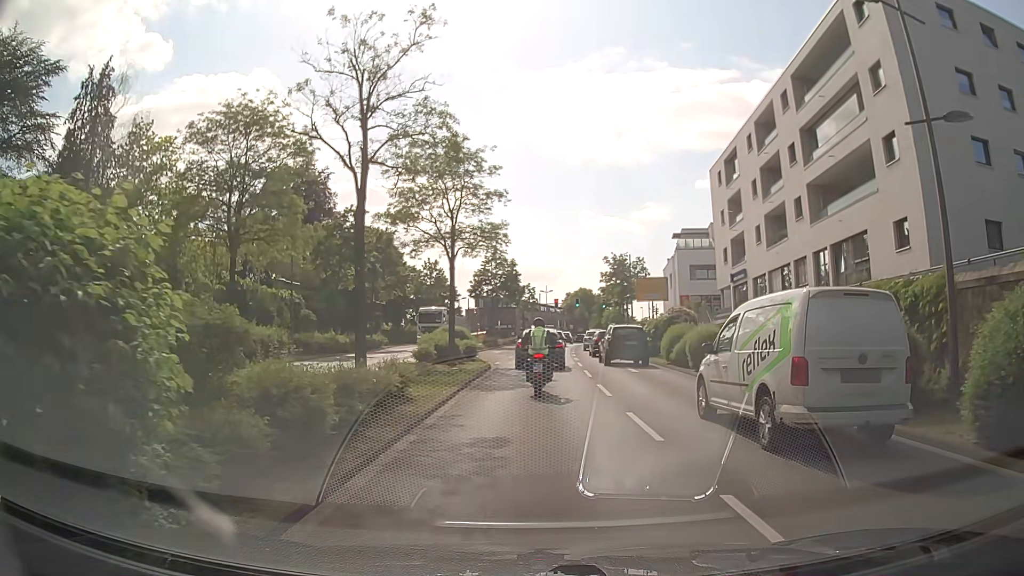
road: secondary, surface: asphalt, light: Day
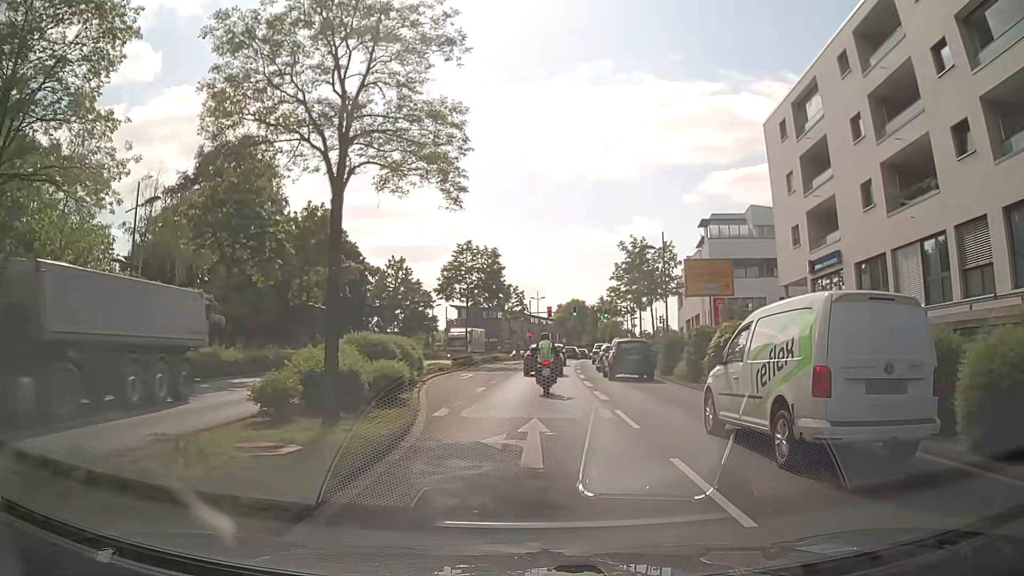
(-0.6, +16.2) m; -2°
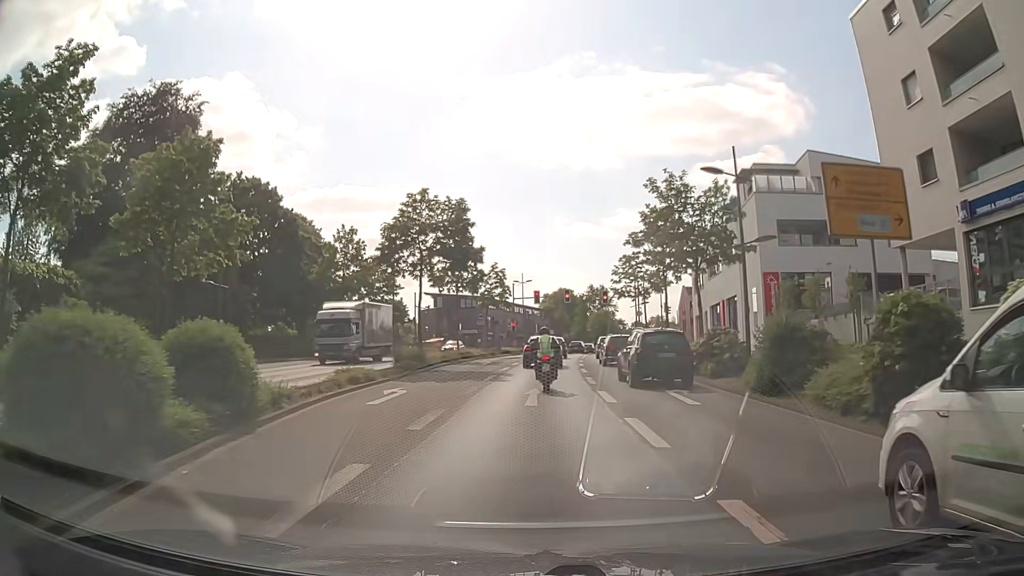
(+0.1, +14.5) m; +1°
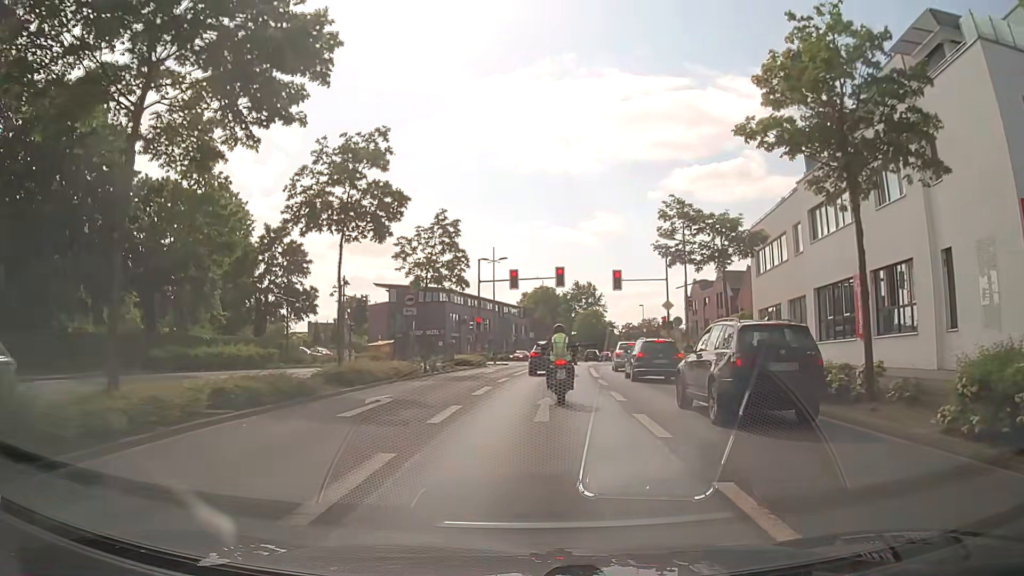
(+0.2, +23.4) m; +2°
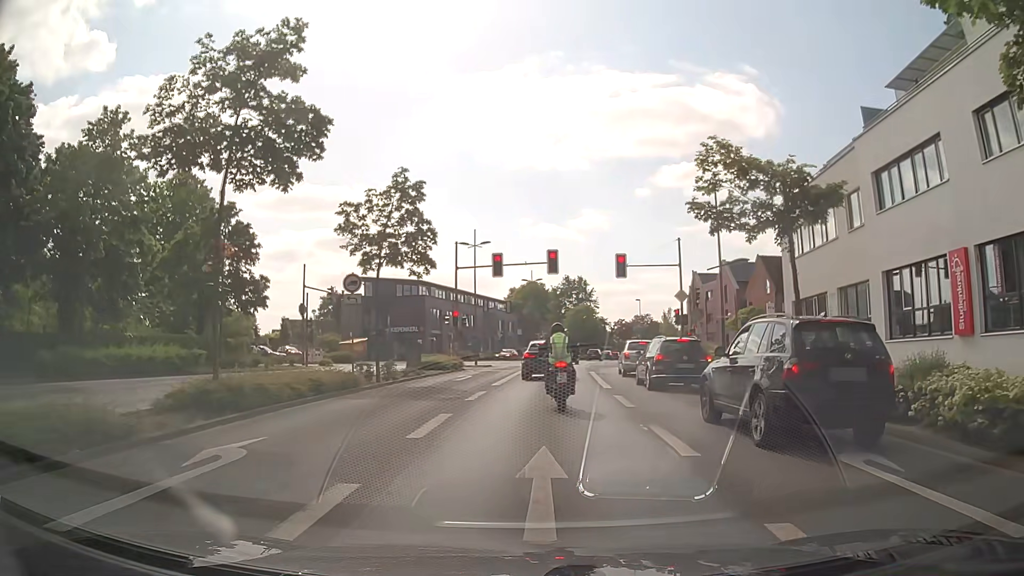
(0.0, +7.4) m; +1°
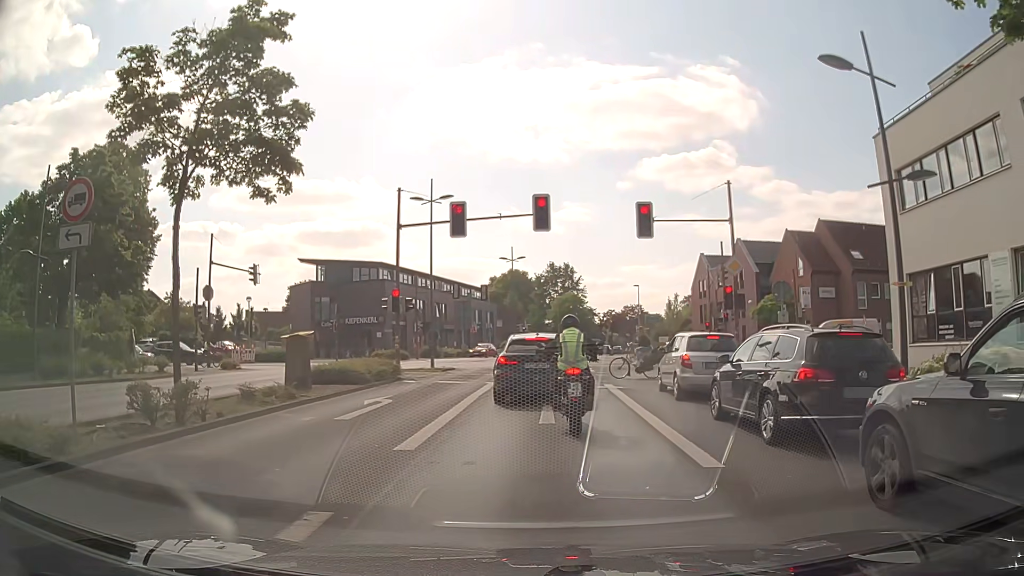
(+0.2, +12.8) m; +2°
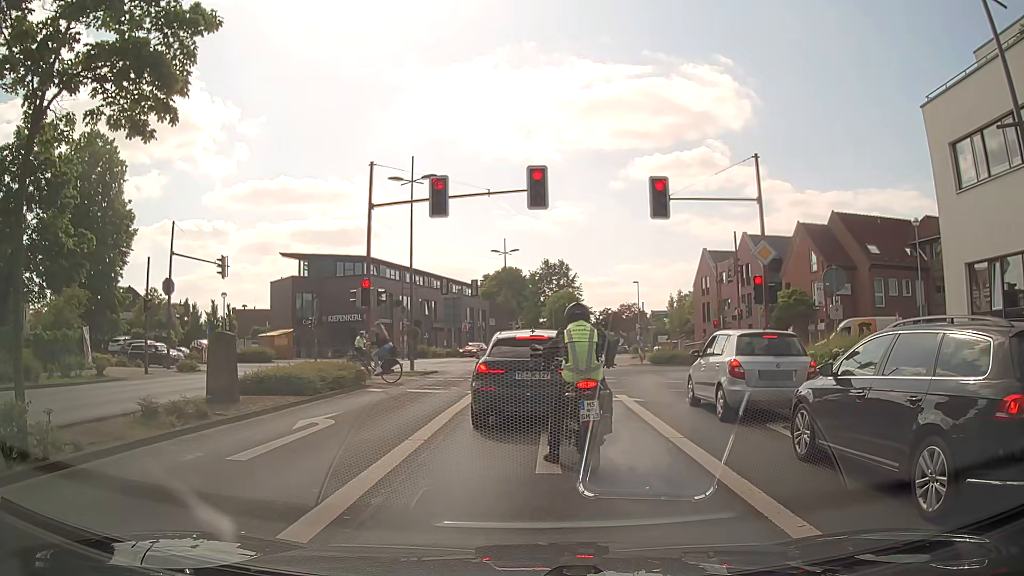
(0.0, +3.8) m; 0°
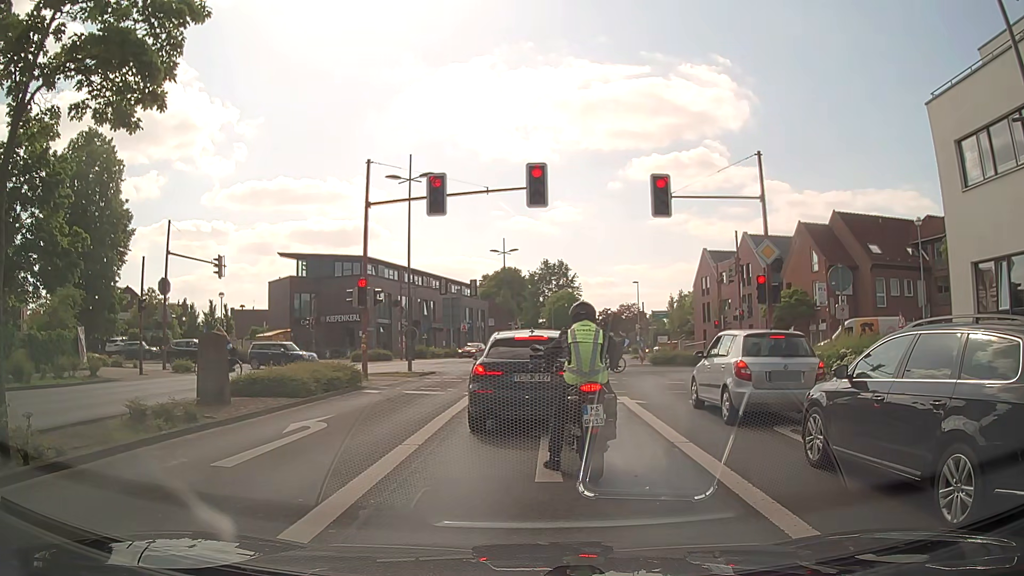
(0.0, +0.4) m; 0°
(0, +10) (+1, +20) (+1, +30) (+2, +40) (+3, +50) (+4, +60) (+6, +70) (+8, +80) (+9, +89) (+11, +99) m
